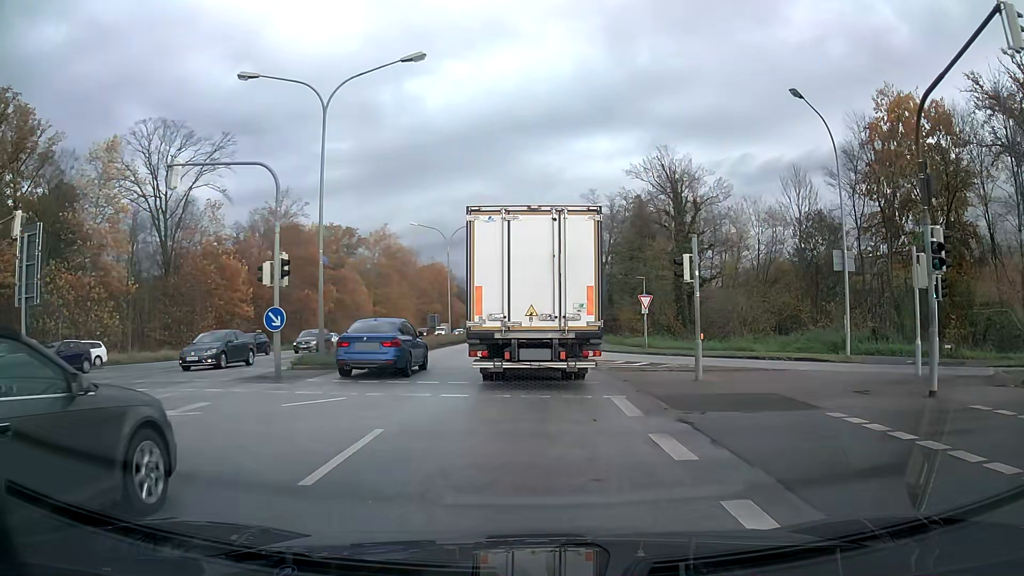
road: primary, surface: asphalt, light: Day
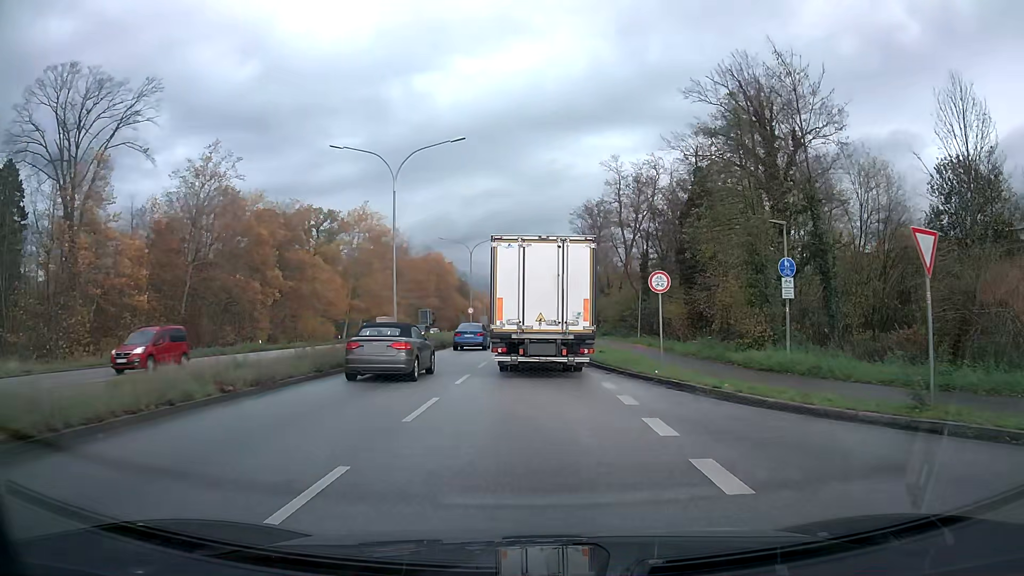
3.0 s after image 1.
(-0.2, +24.4) m; -1°
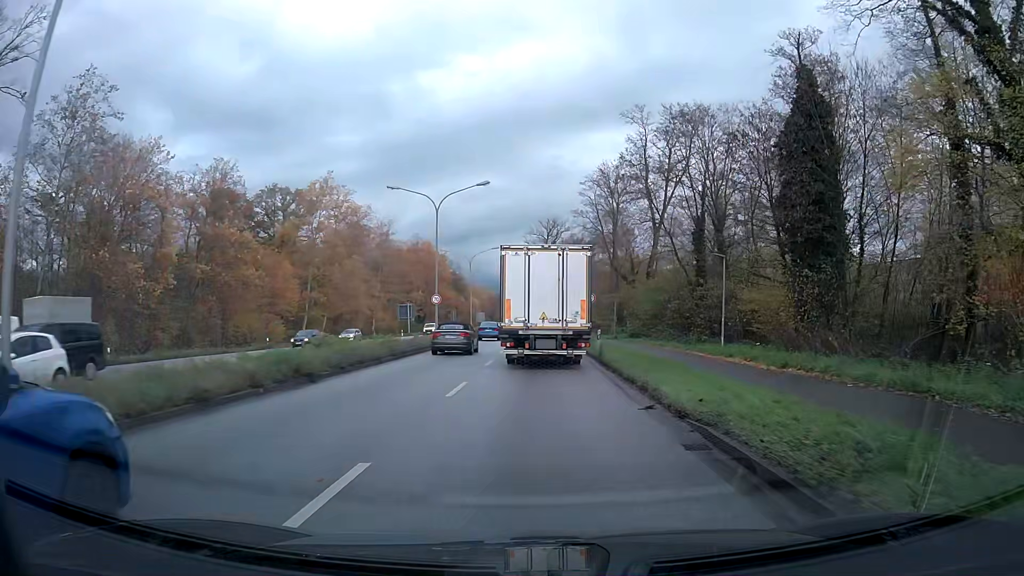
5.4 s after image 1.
(0.0, +24.0) m; 0°
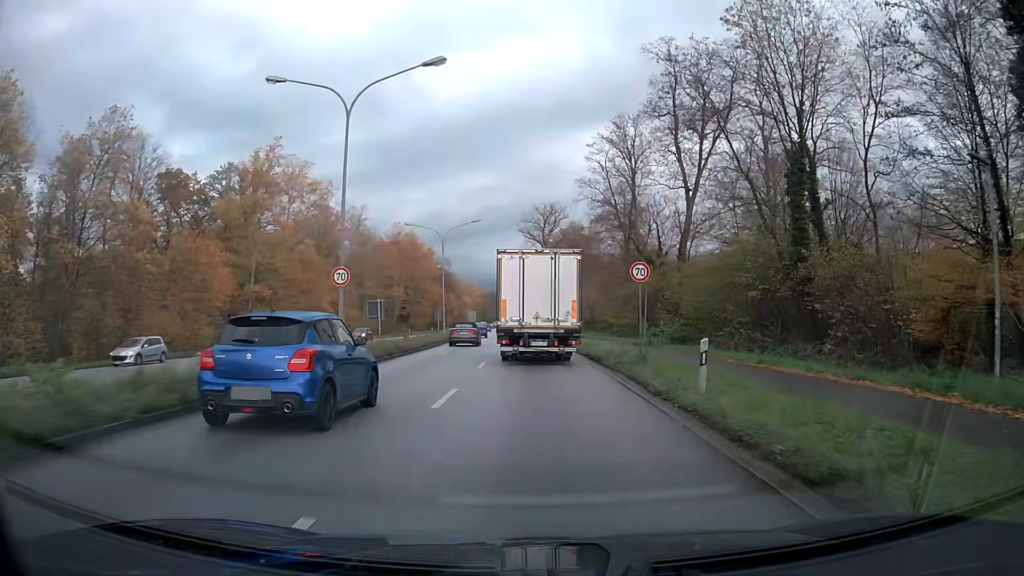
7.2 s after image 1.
(+0.1, +19.9) m; 0°
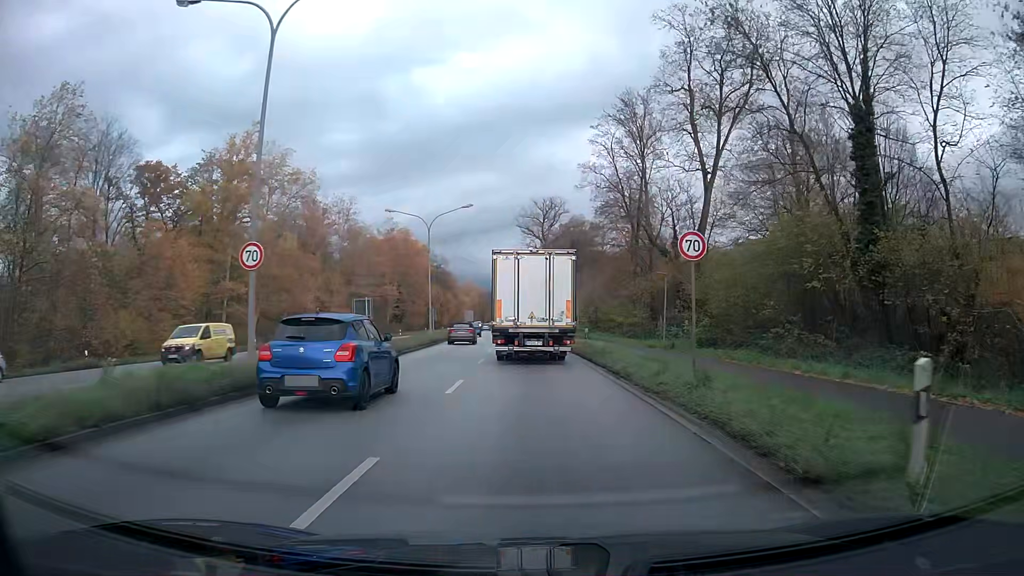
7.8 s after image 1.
(0.0, +7.0) m; 0°
